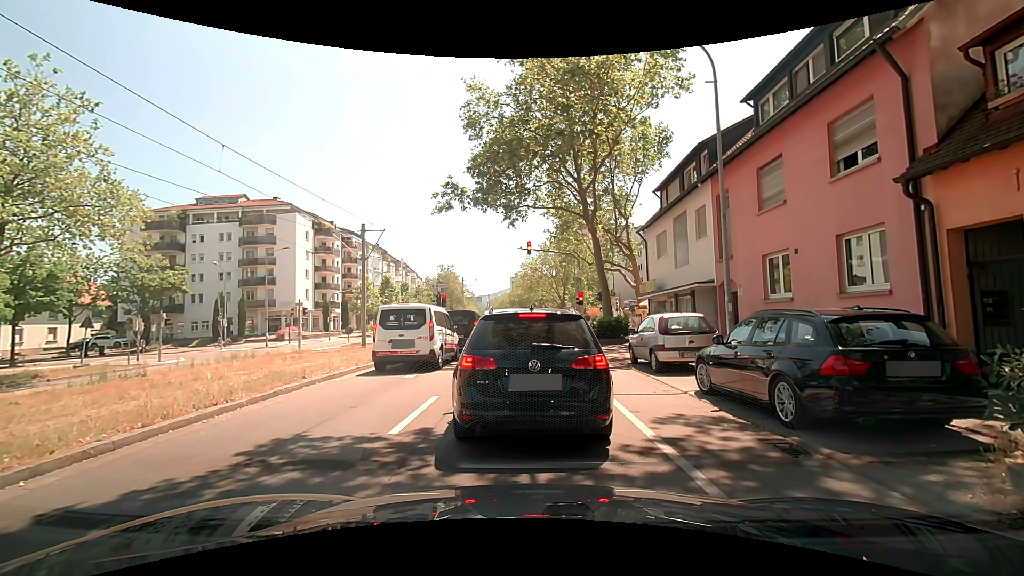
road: tertiary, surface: asphalt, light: Day
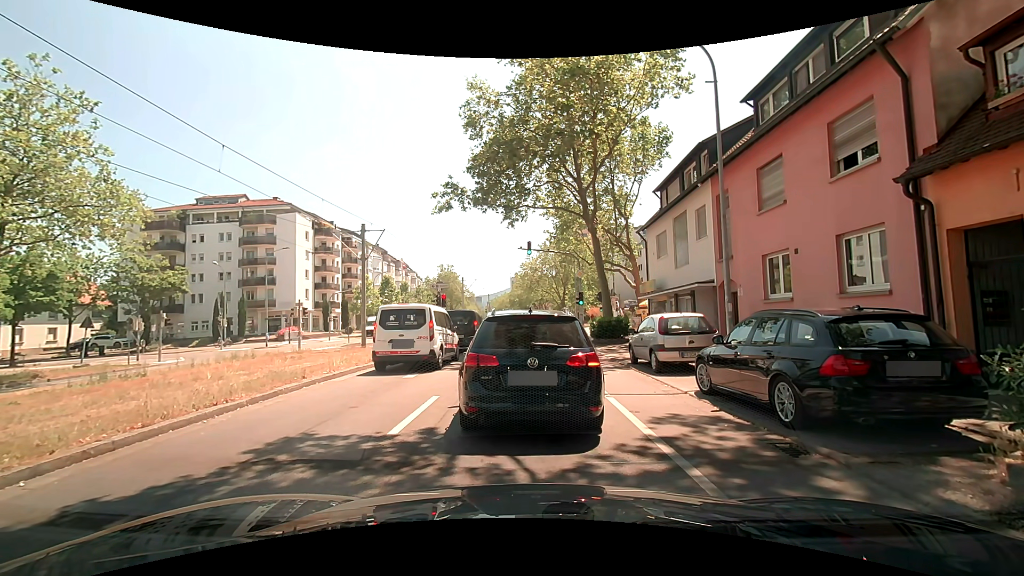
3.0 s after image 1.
(0.0, 0.0) m; 0°
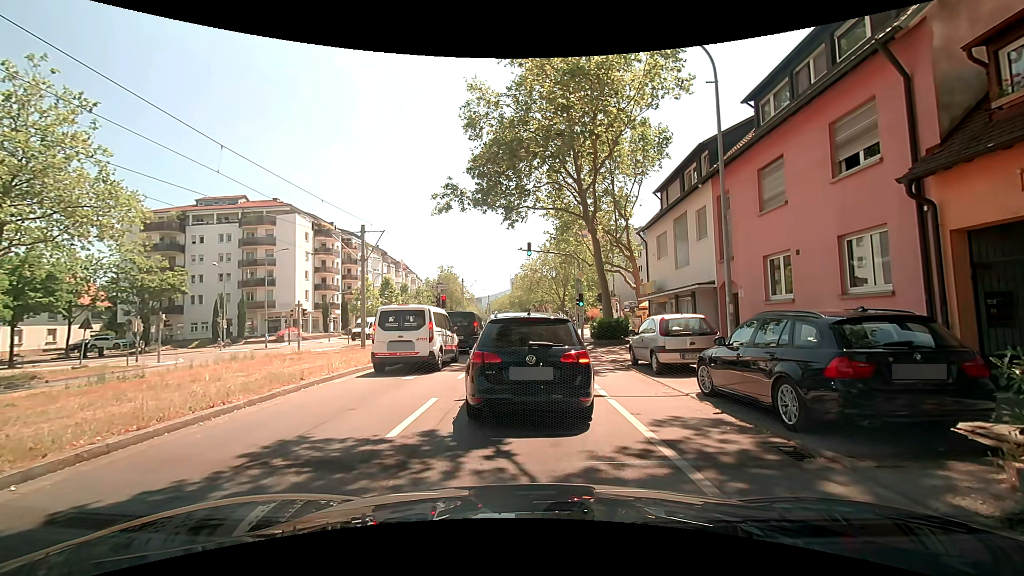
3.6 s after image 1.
(0.0, 0.0) m; 0°
